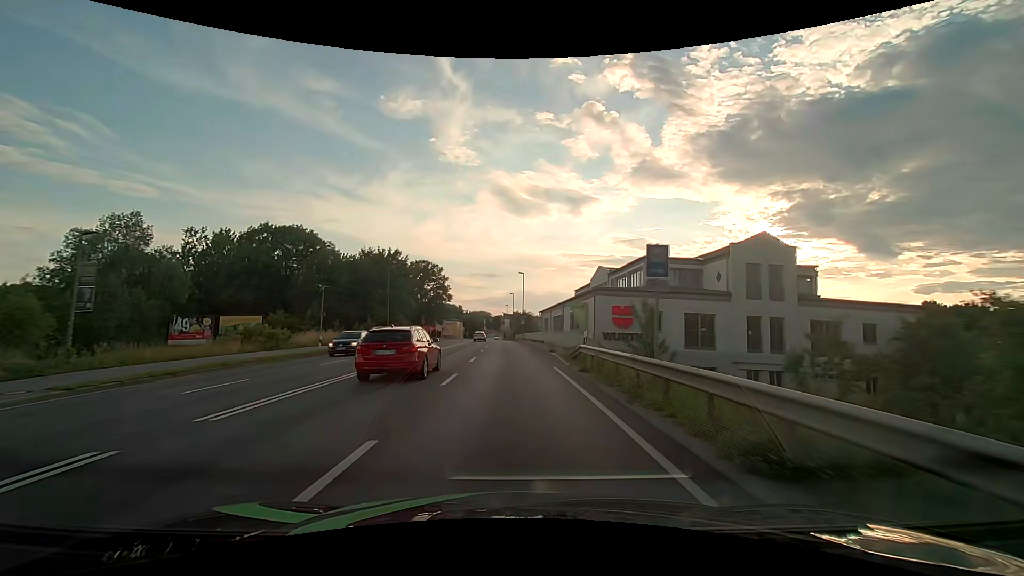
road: primary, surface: asphalt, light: Day
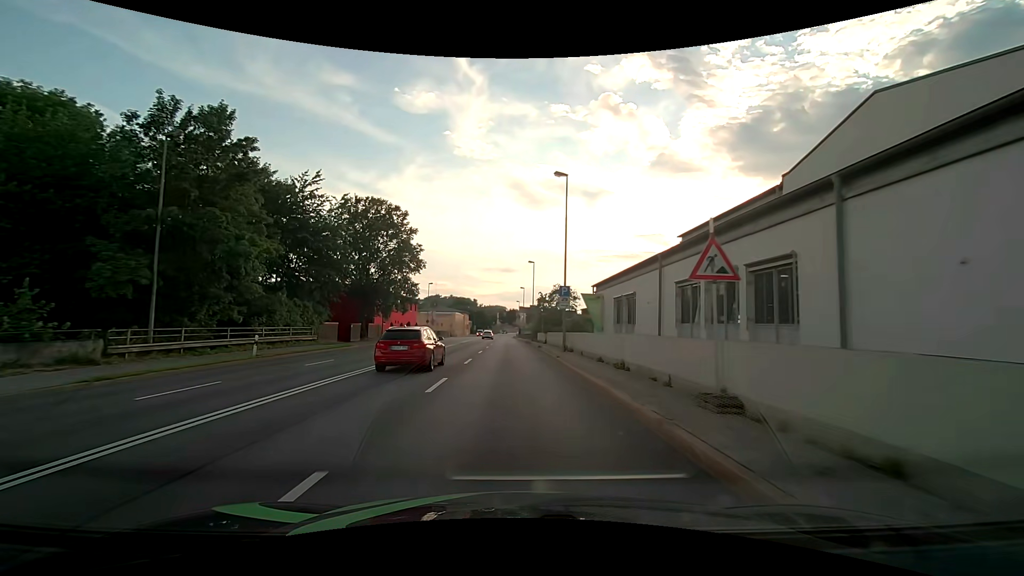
(-0.9, +46.5) m; -2°
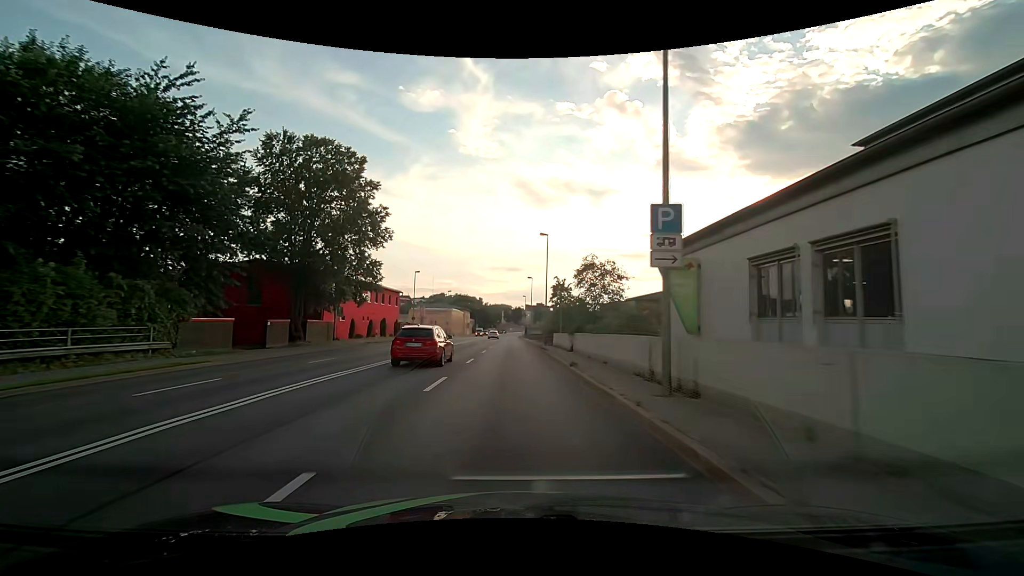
(-0.2, +18.1) m; -1°
(0, +10) (0, +20) (0, +30) (0, +40) (-1, +50) (-1, +60) (-1, +70) (-1, +80) (-1, +90) (-1, +100) m
